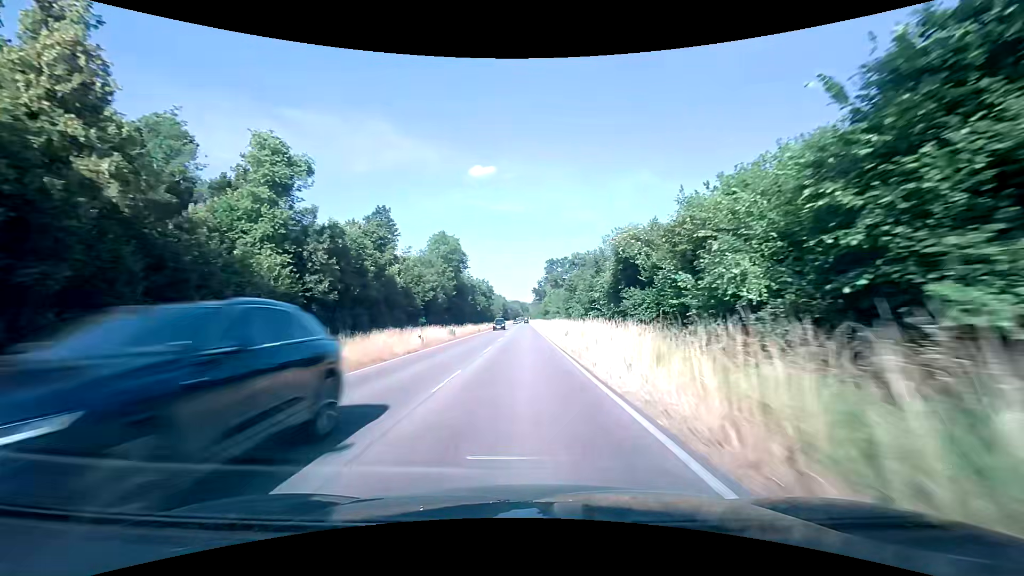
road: primary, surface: asphalt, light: Day
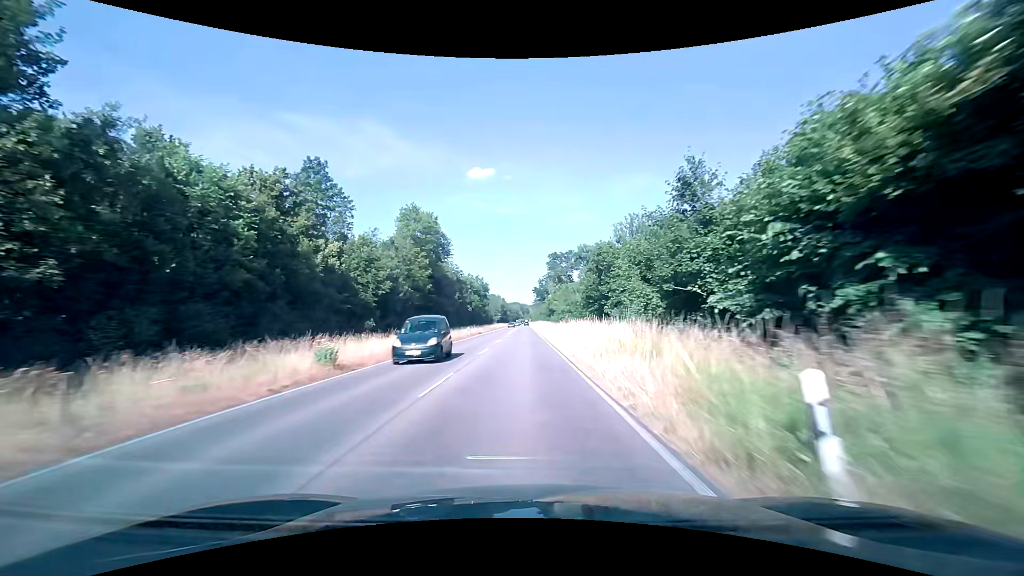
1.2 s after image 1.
(+0.1, +24.5) m; 0°
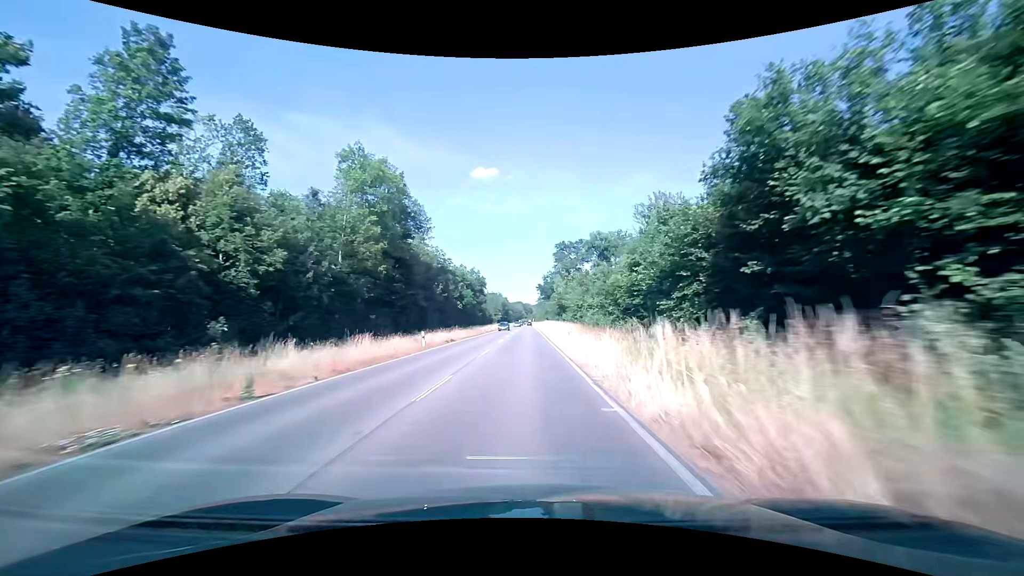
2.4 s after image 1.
(-0.1, +24.6) m; 0°
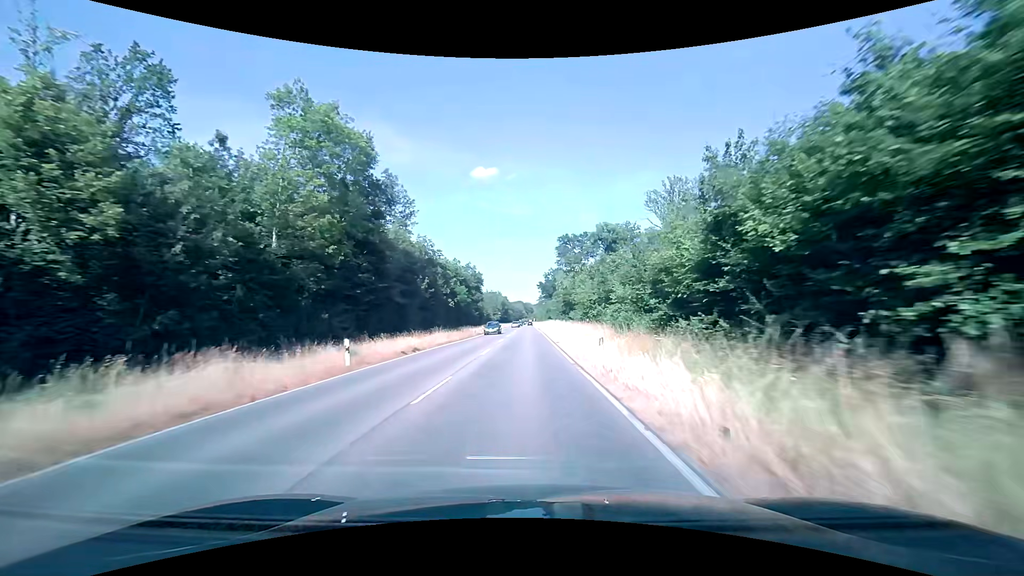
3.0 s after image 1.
(-0.1, +12.4) m; 0°
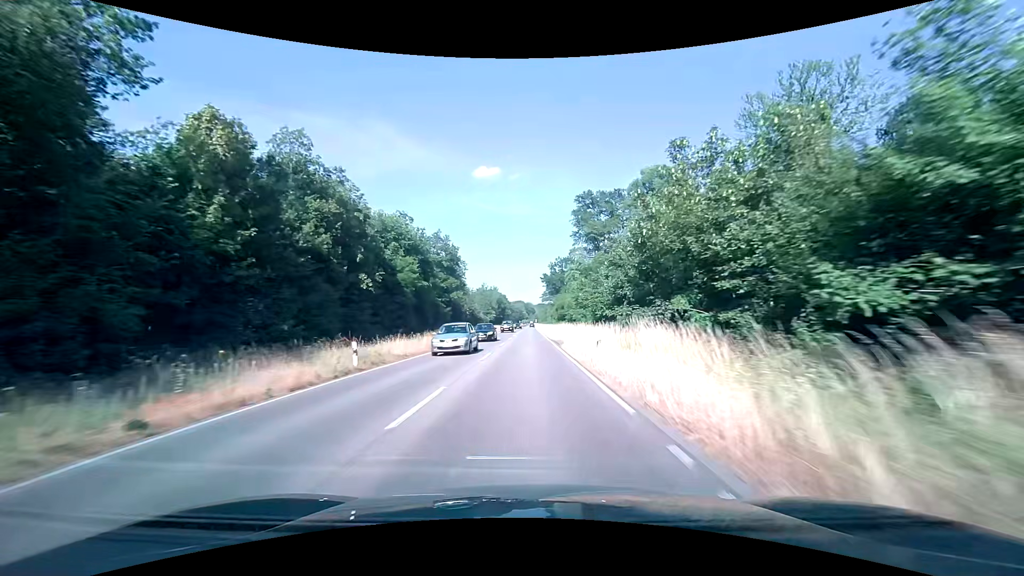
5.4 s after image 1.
(0.0, +49.7) m; 0°
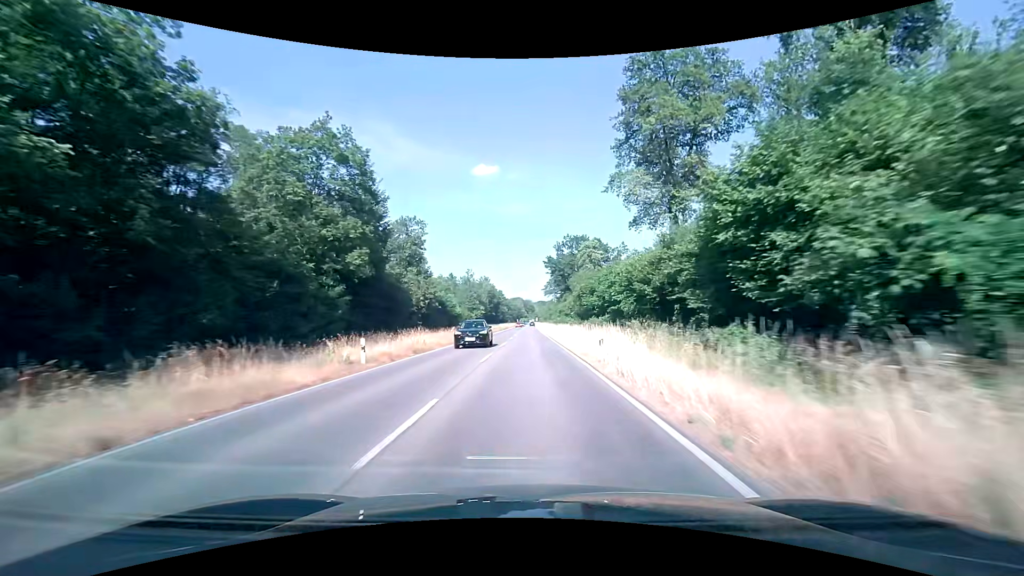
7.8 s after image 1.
(+0.2, +49.7) m; 0°
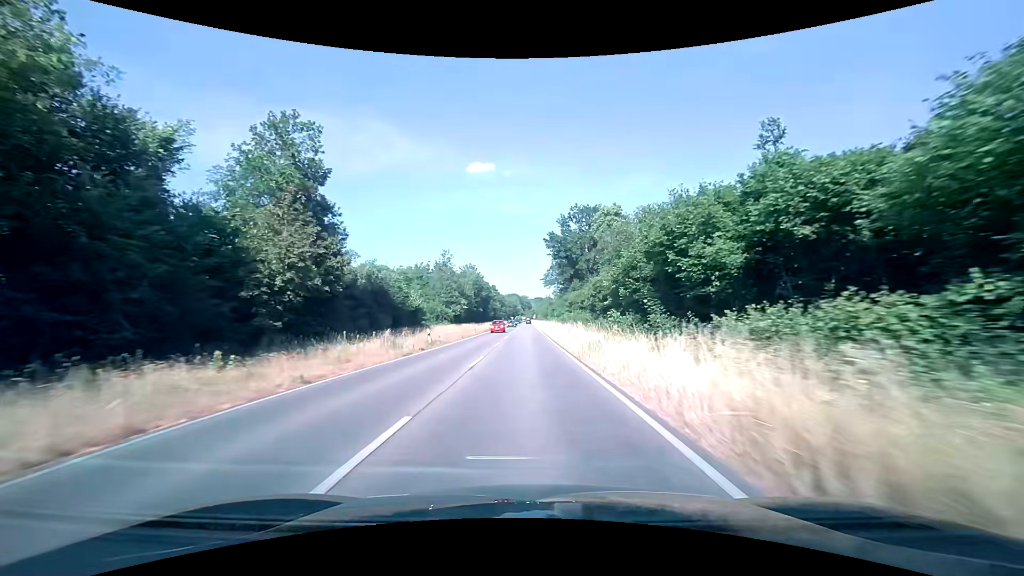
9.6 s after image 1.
(+0.3, +37.7) m; +1°
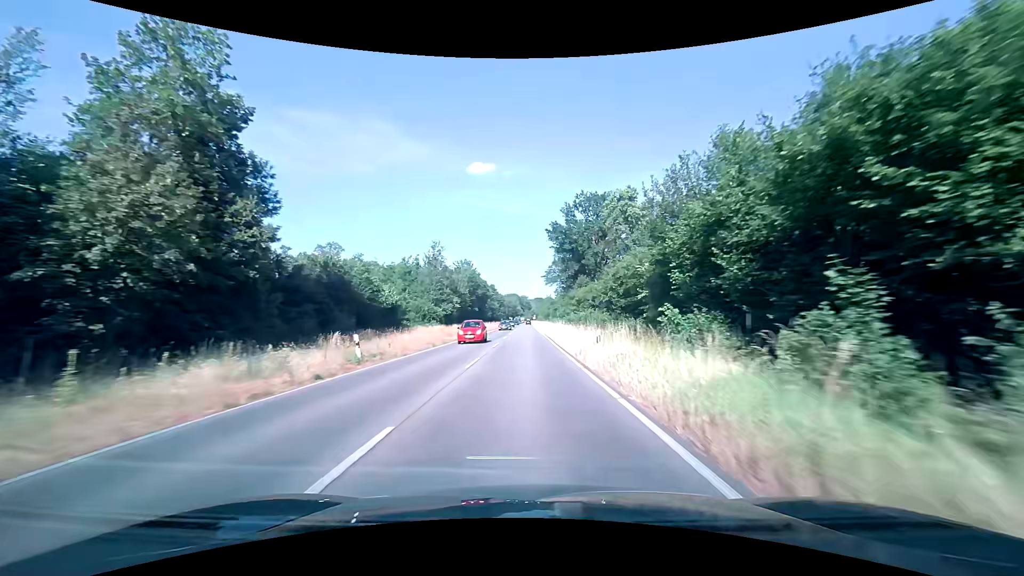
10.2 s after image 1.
(-0.1, +12.6) m; -1°
(0, +10) (0, +20) (0, +30) (0, +40) (0, +50) (0, +60) (0, +70) (0, +80) (0, +90) (0, +100) m
